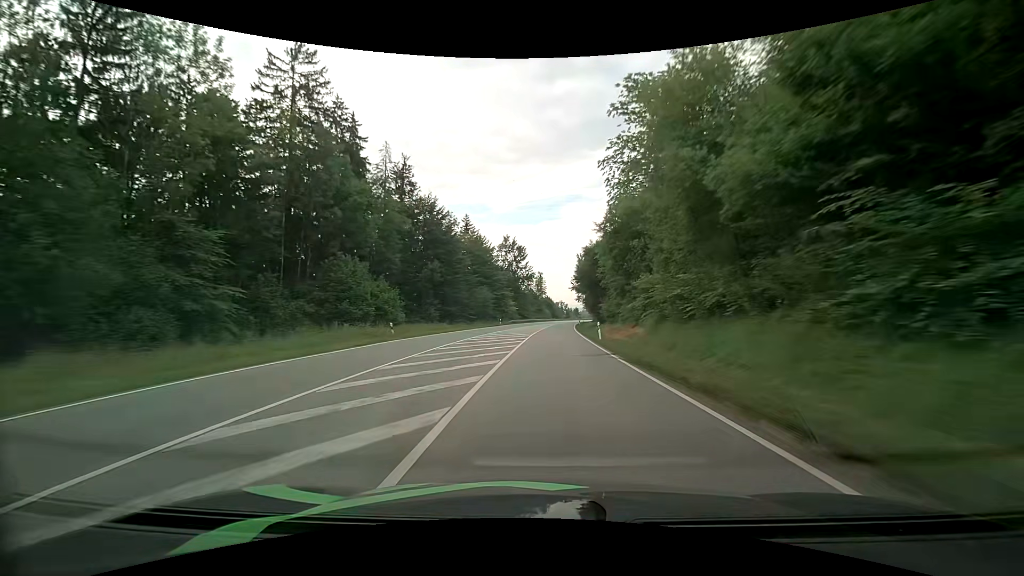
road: primary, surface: asphalt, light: Day
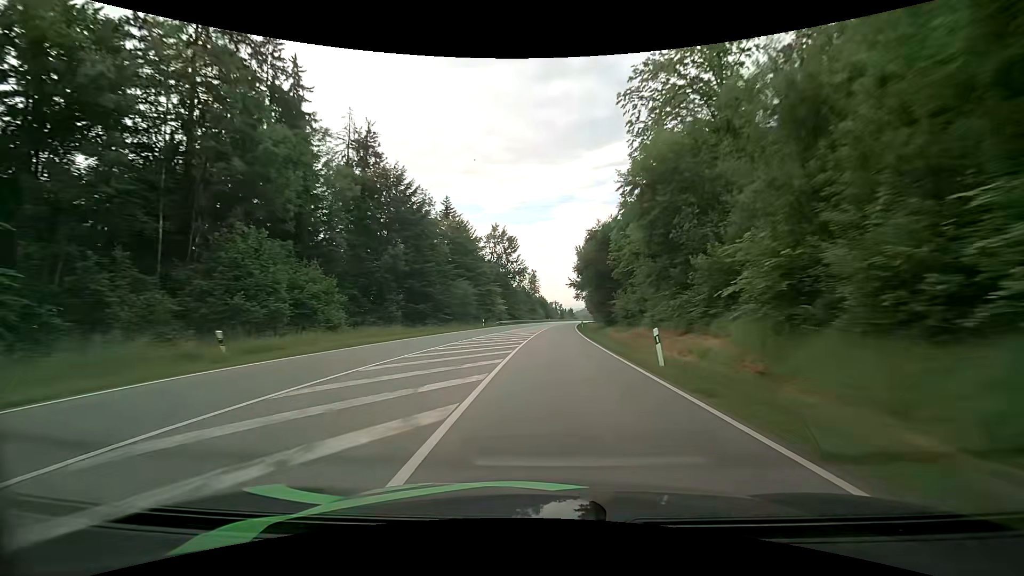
(+0.1, +16.3) m; +1°
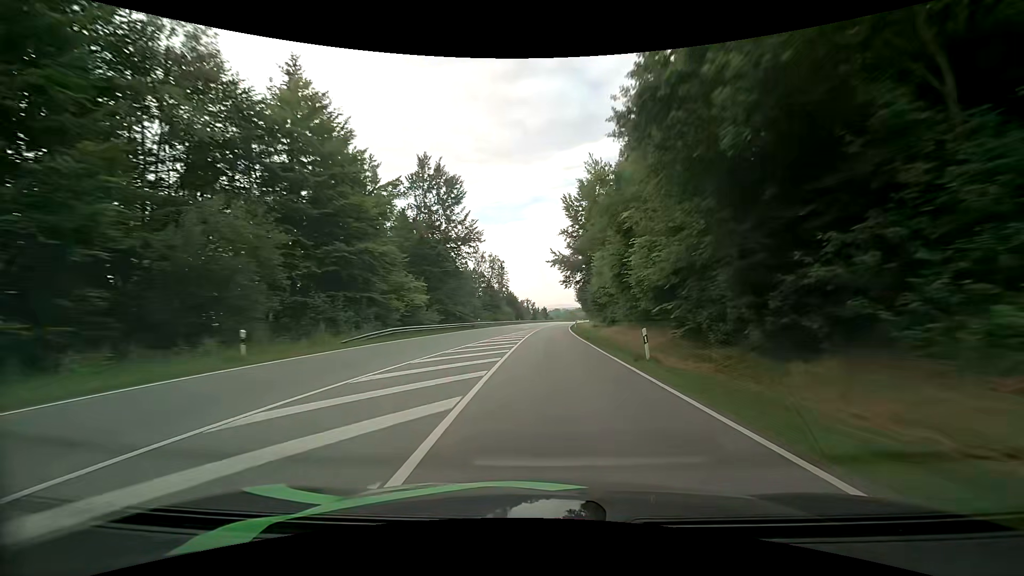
(+1.2, +49.0) m; +3°
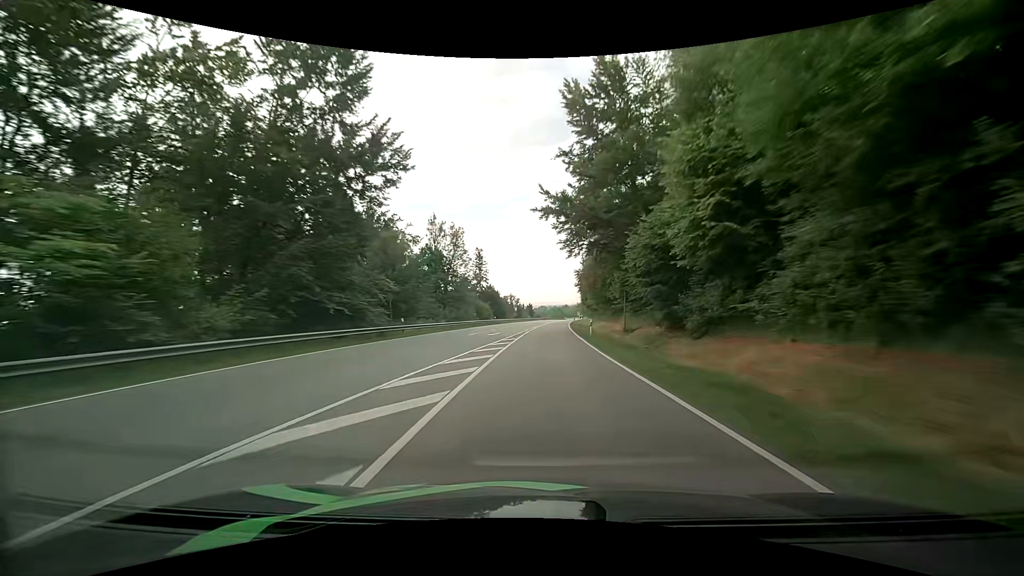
(+0.4, +32.7) m; +2°
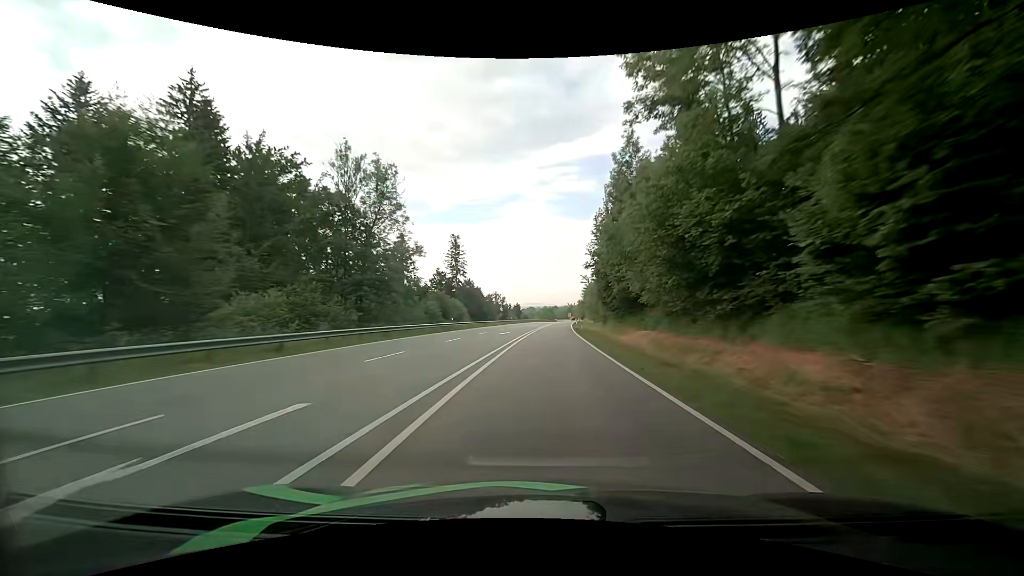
(+0.2, +32.2) m; +1°
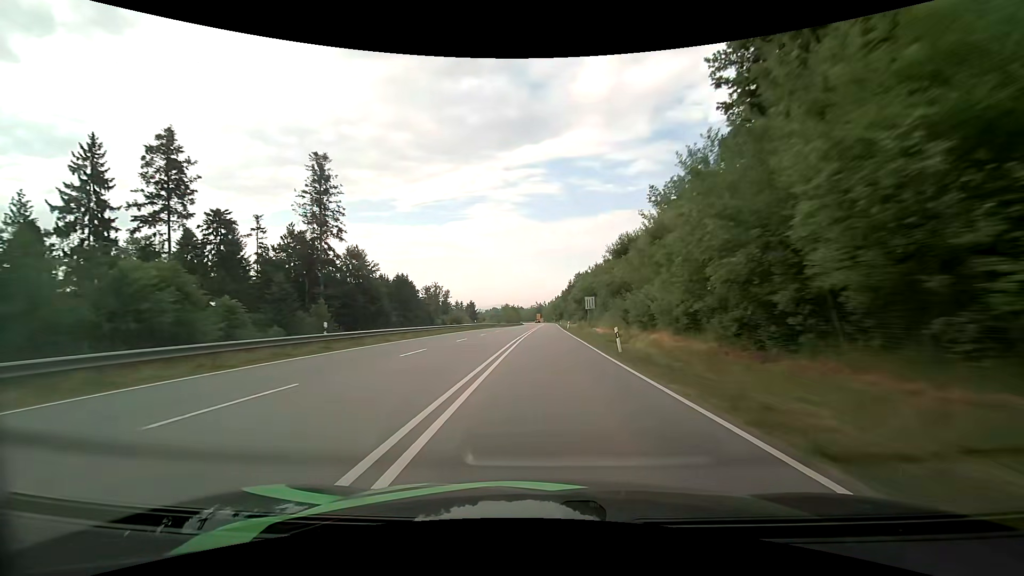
(+2.9, +79.6) m; +4°
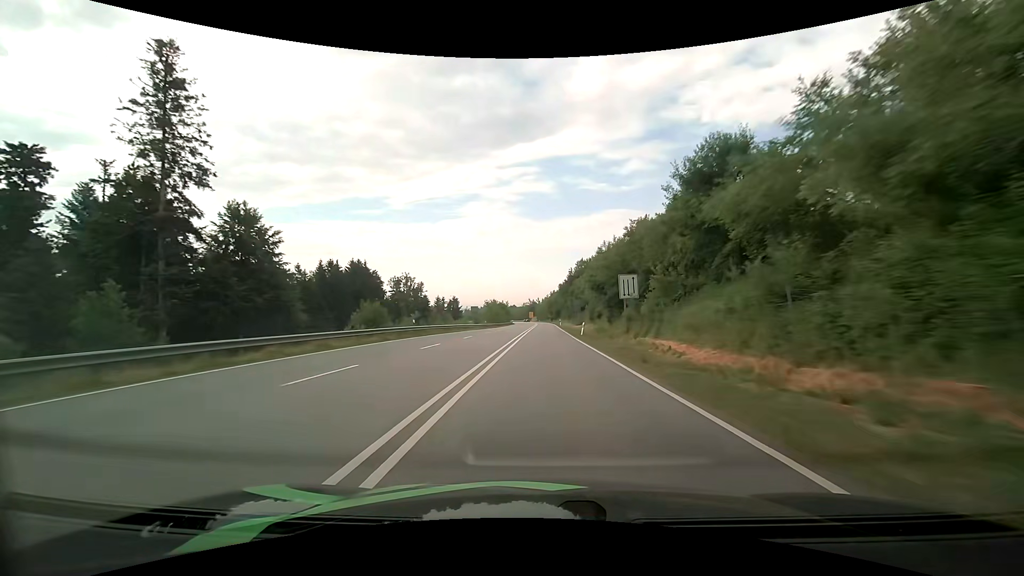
(+0.3, +32.0) m; +1°
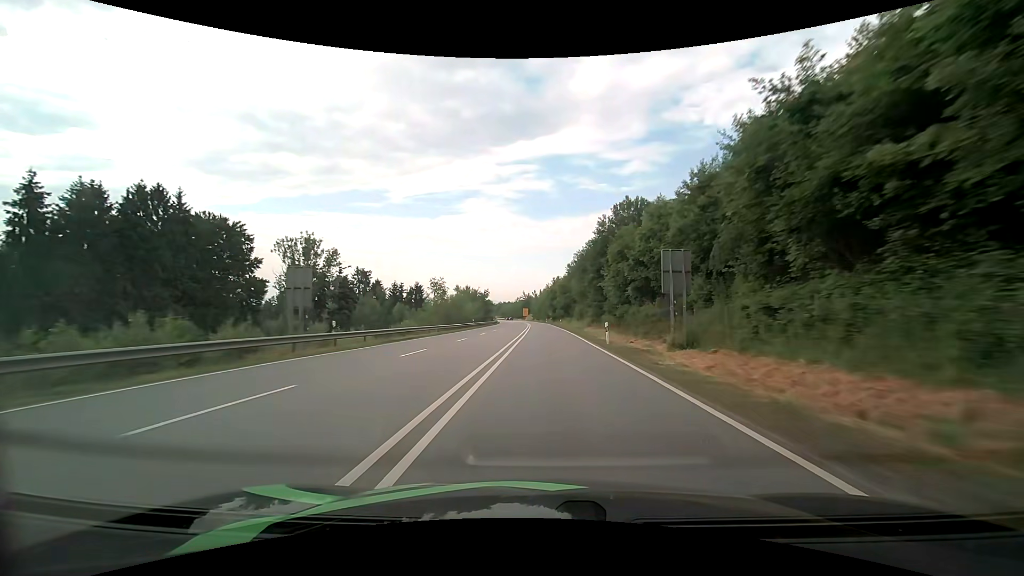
(+0.3, +63.7) m; 0°
(0, +10) (0, +20) (0, +30) (0, +40) (0, +50) (0, +60) (0, +70) (0, +80) (0, +90) (-1, +100) m
